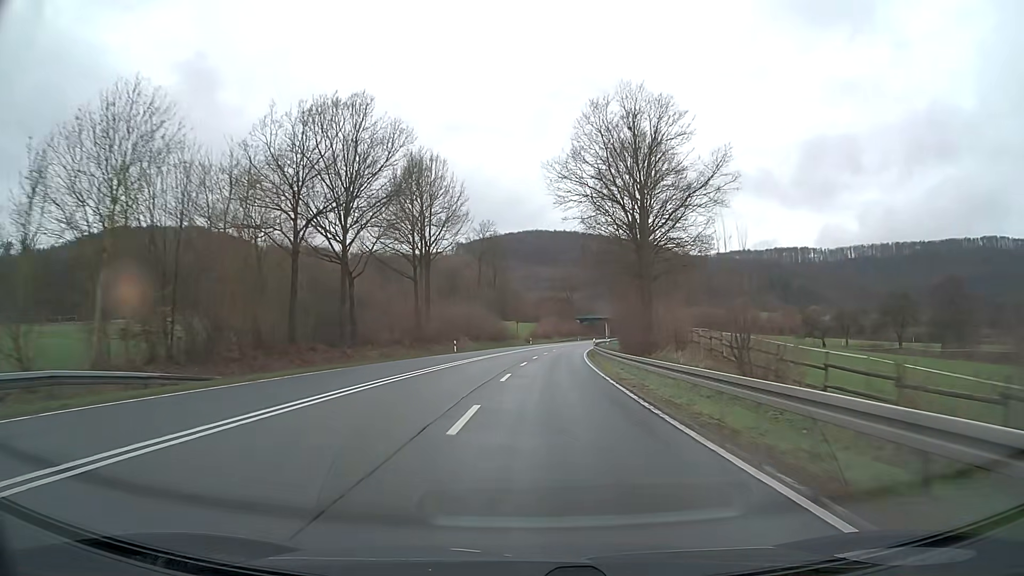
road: primary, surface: asphalt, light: Day
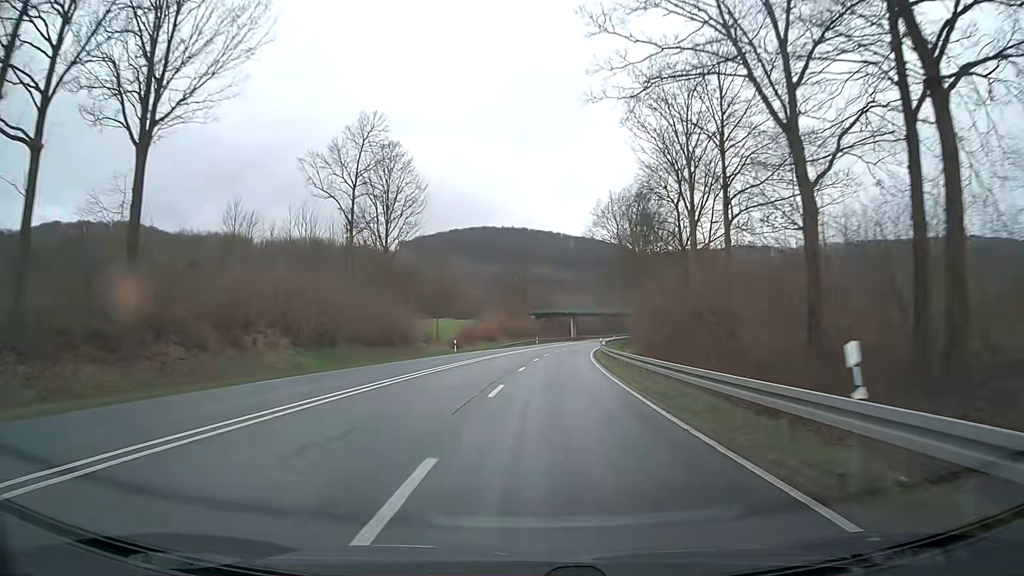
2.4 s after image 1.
(+2.2, +53.7) m; +5°
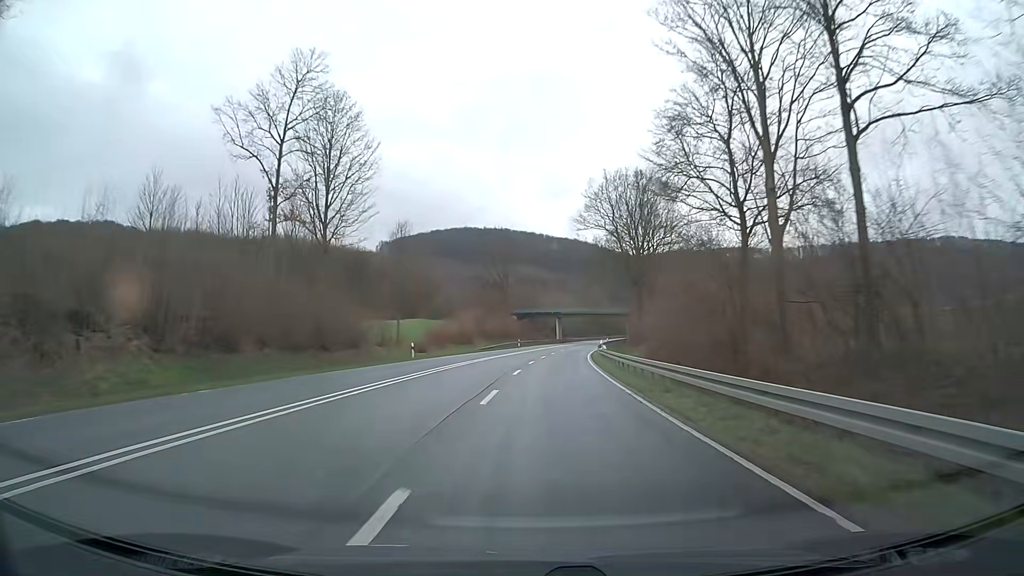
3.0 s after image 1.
(+0.1, +13.5) m; +1°
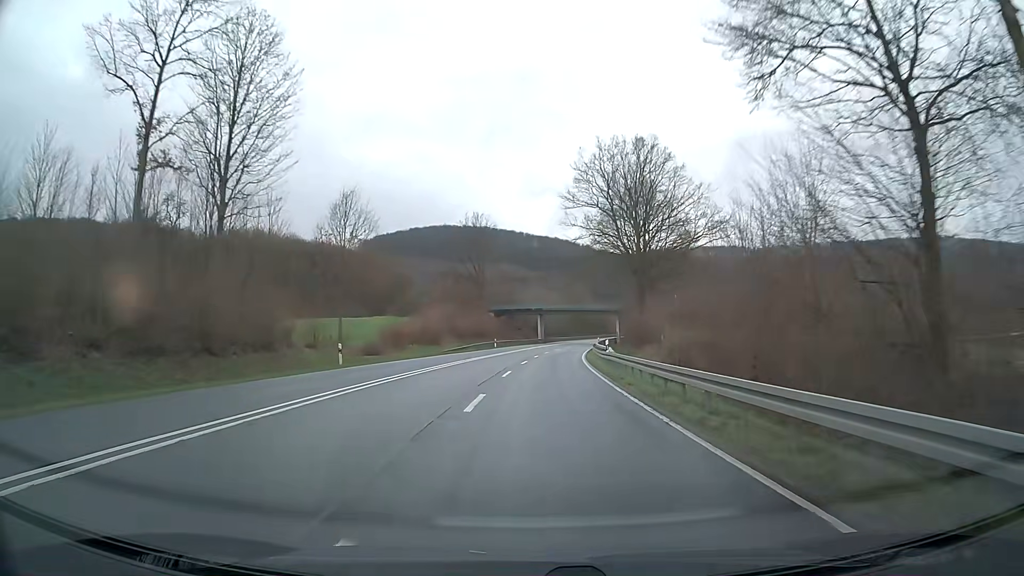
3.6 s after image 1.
(+0.1, +13.5) m; +1°
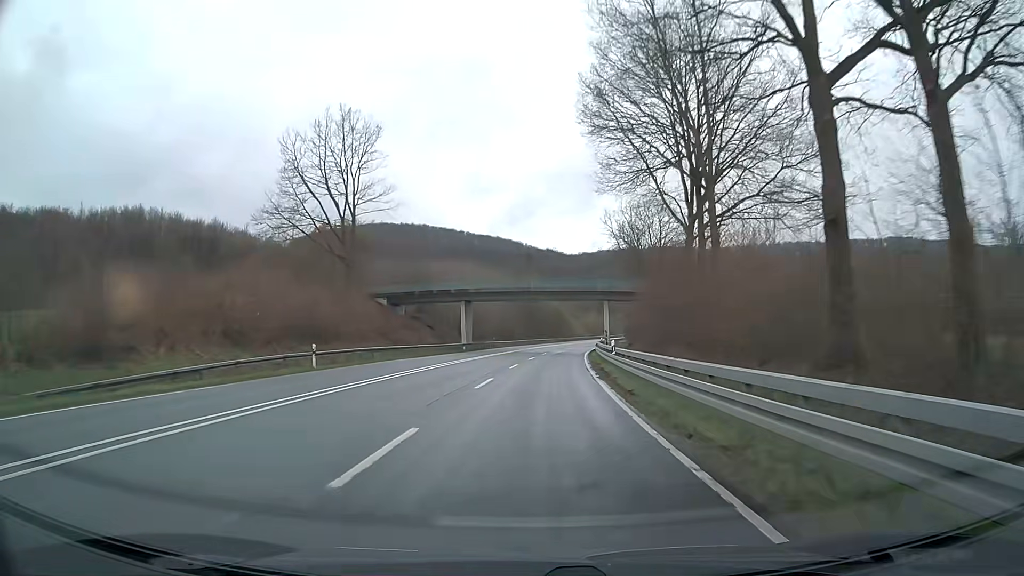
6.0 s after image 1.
(+2.7, +53.6) m; +5°
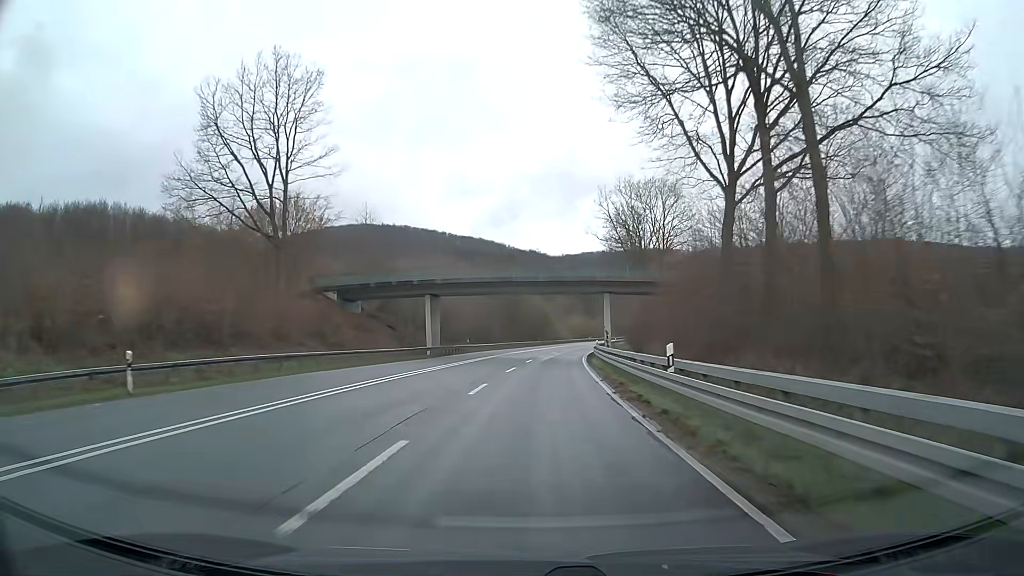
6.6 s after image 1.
(+0.2, +13.4) m; +1°
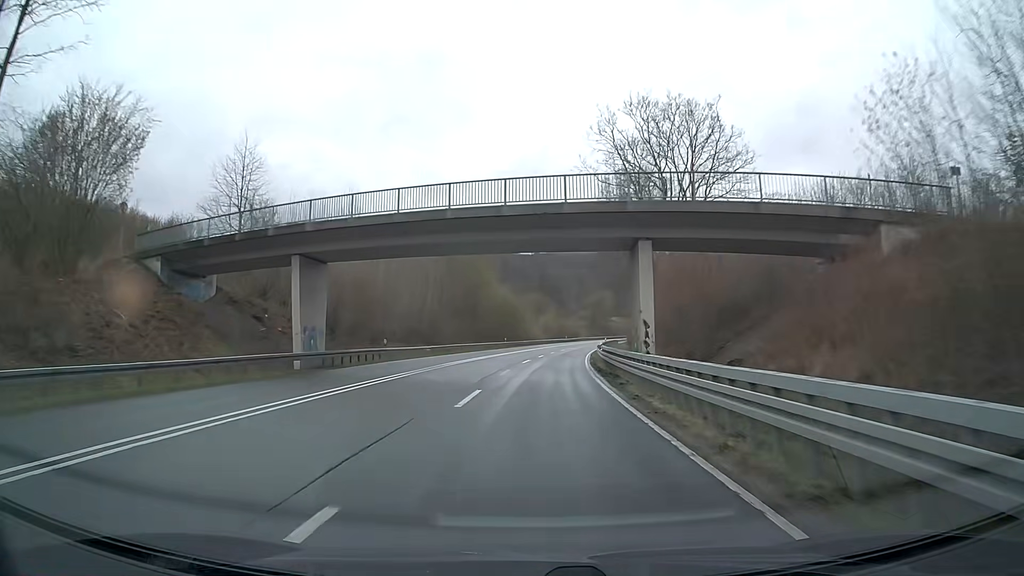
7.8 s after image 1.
(+0.6, +26.9) m; +3°
